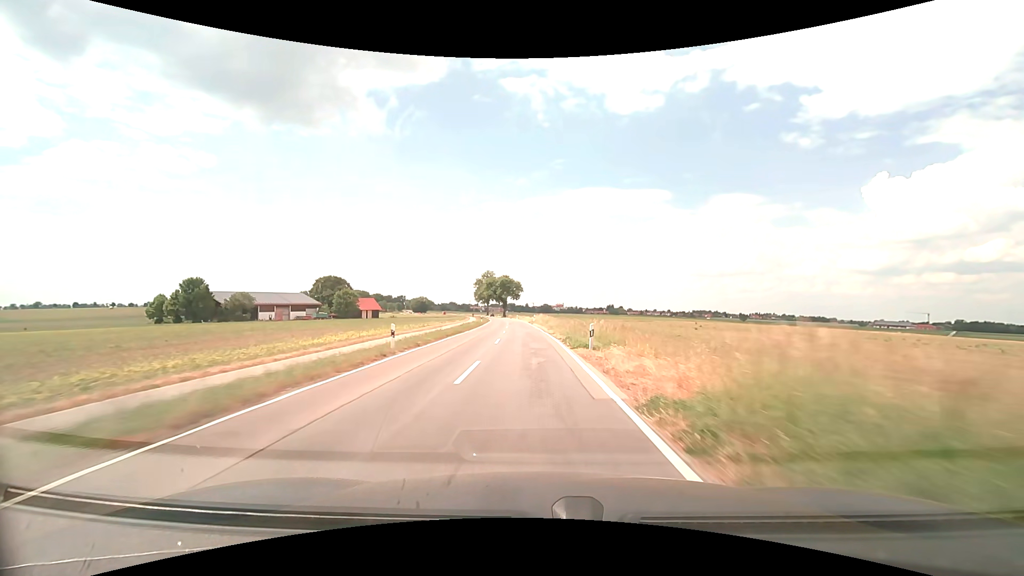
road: tertiary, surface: asphalt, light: Day
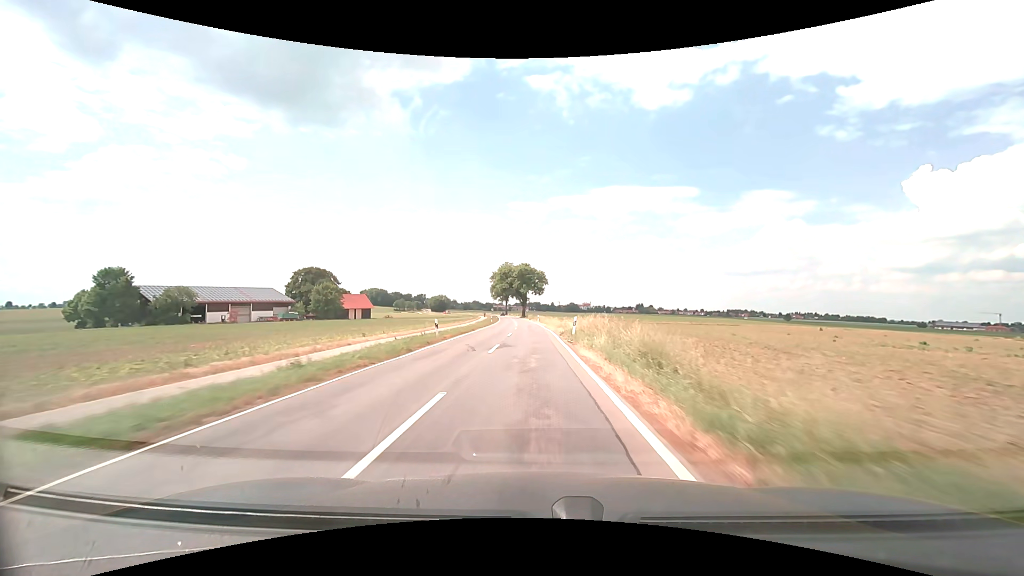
(-0.9, +41.4) m; -3°
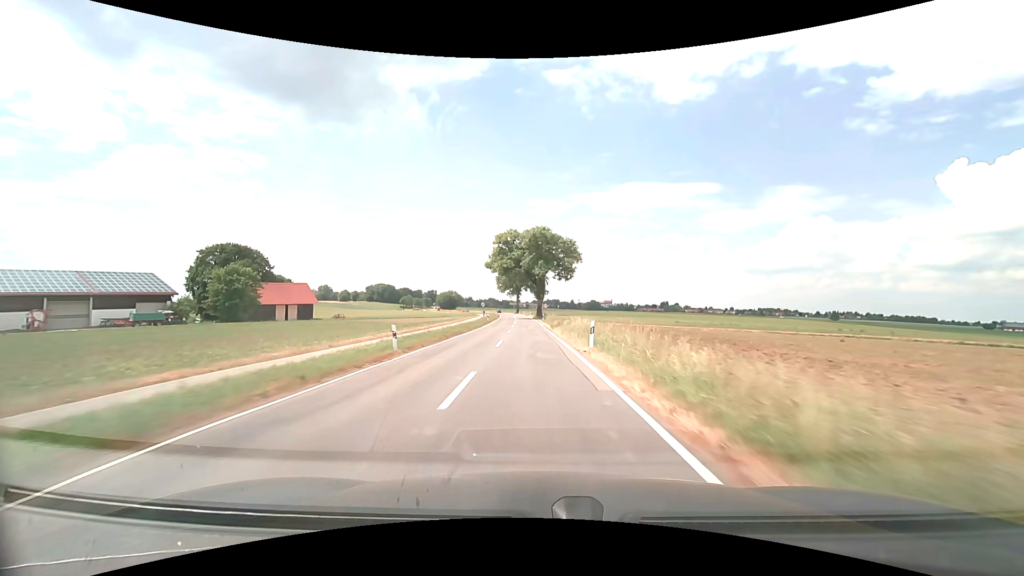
(-0.9, +57.7) m; -2°
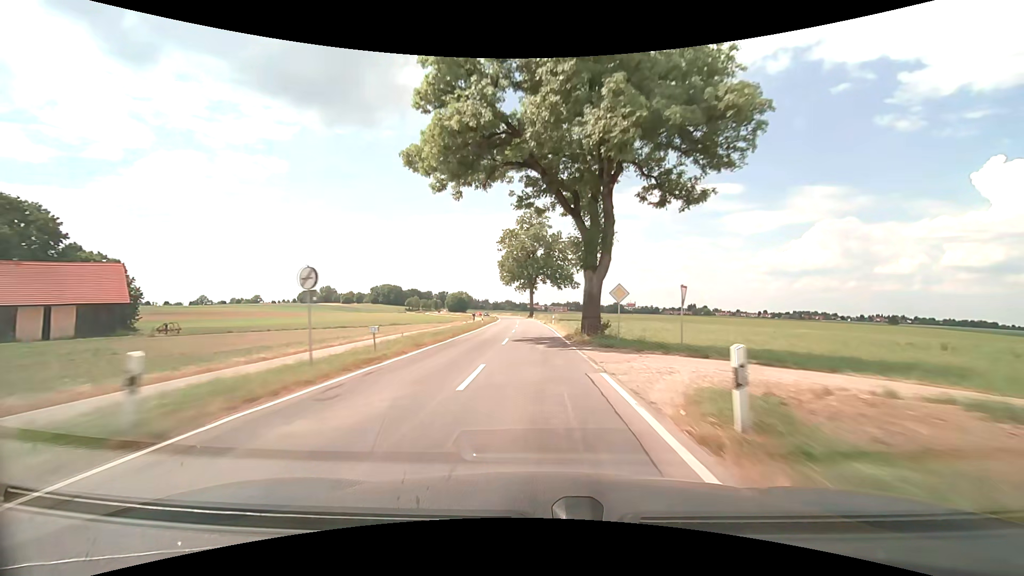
(-1.2, +59.6) m; -2°
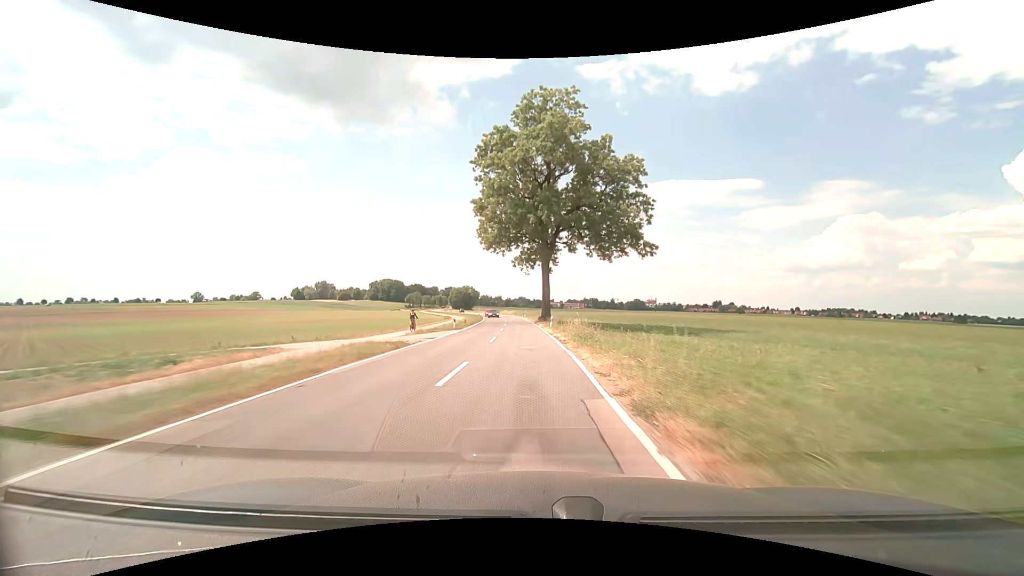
(-0.5, +60.0) m; -2°
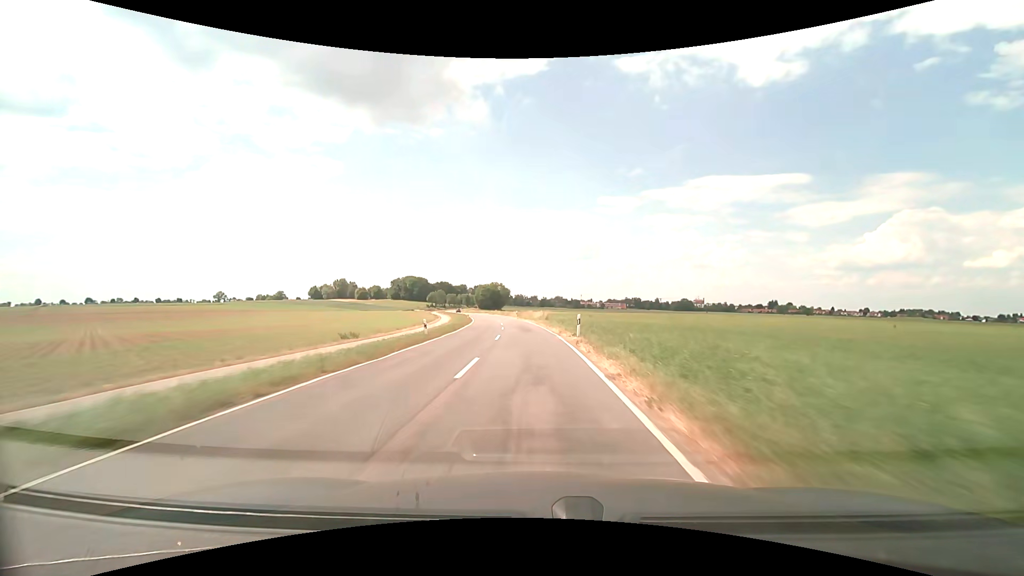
(-2.0, +59.6) m; -4°
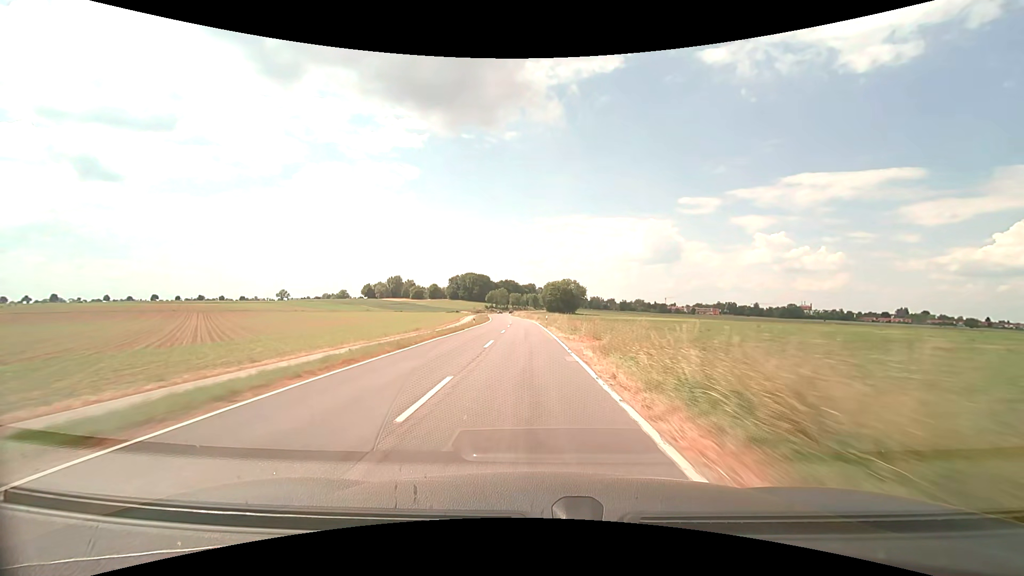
(-4.9, +74.5) m; -9°
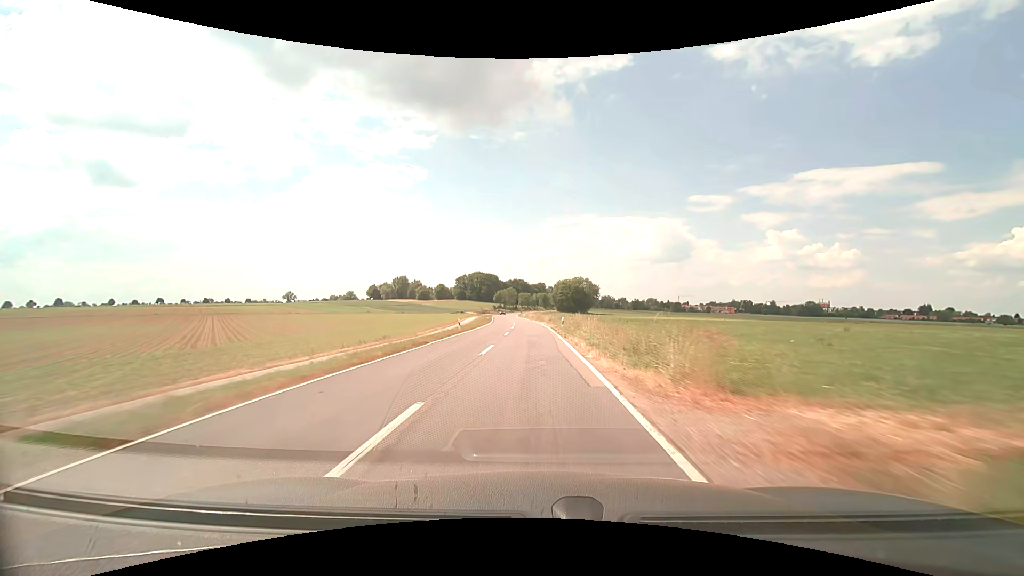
(-0.1, +15.1) m; -1°
(0, +10) (0, +20) (0, +30) (-1, +40) (-1, +50) (-1, +60) (-2, +70) (-3, +80) (-4, +90) (-4, +100) m
